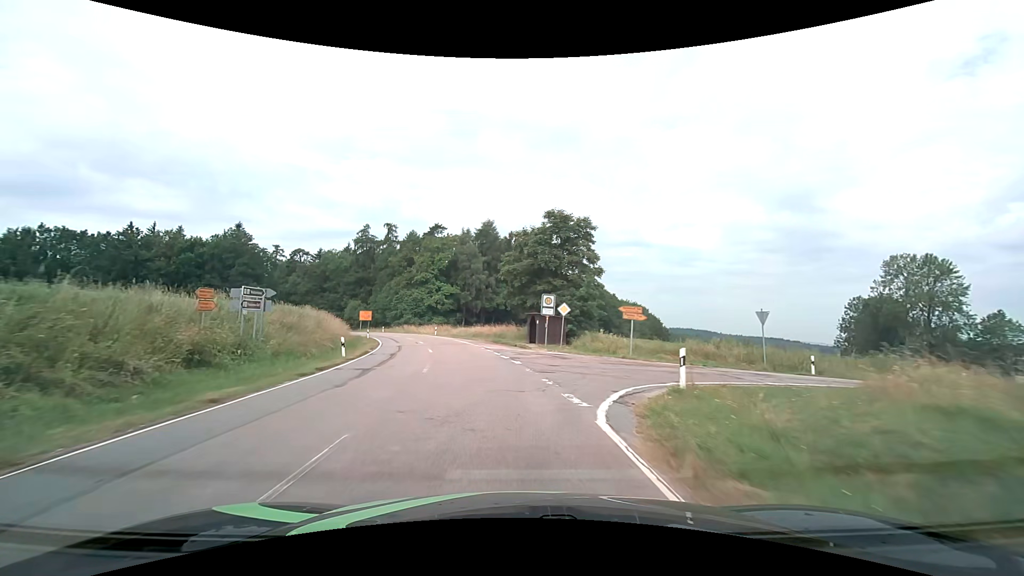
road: tertiary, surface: asphalt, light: Day
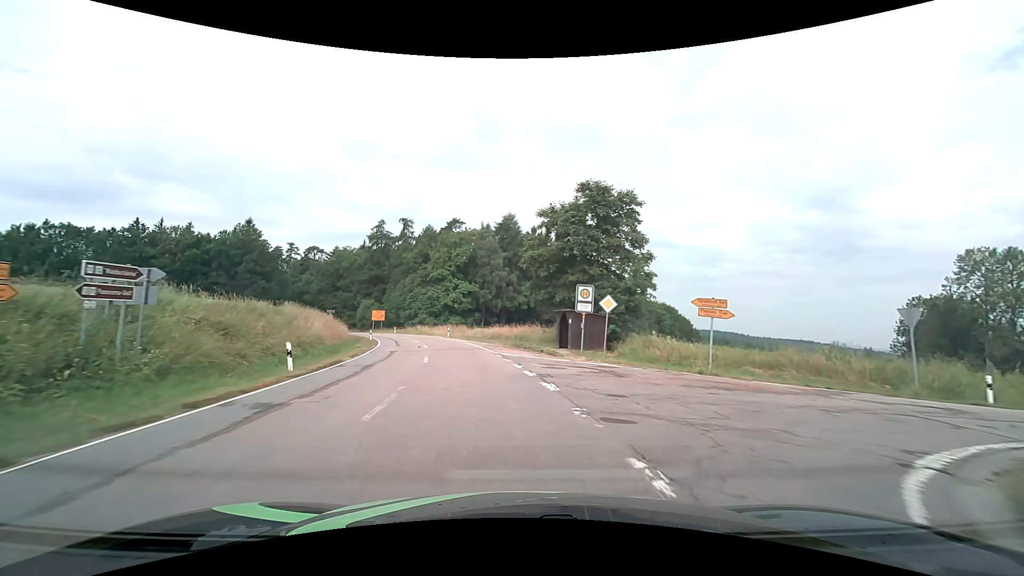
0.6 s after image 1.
(-0.2, +7.8) m; -2°
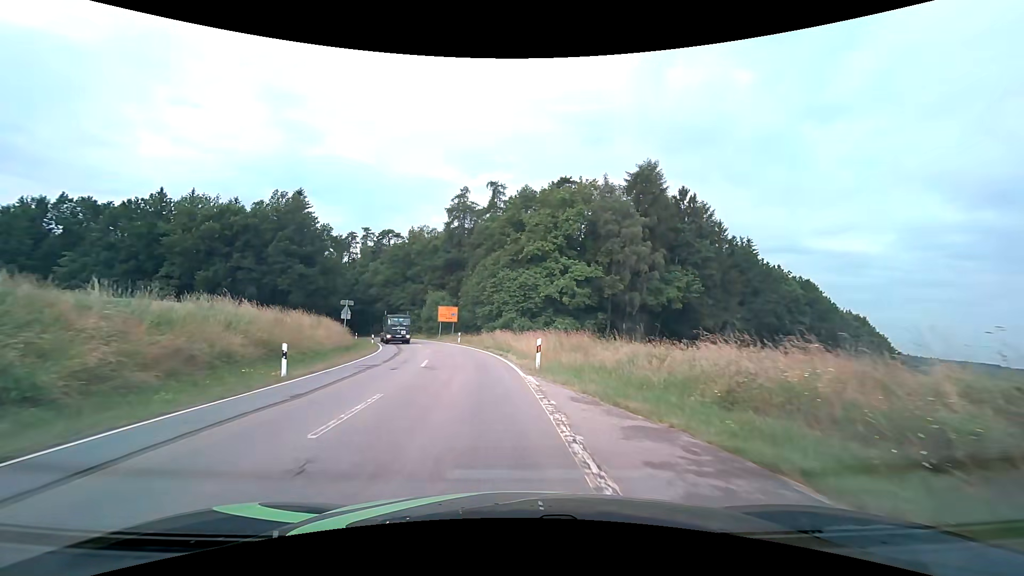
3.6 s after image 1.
(-4.1, +36.1) m; -13°
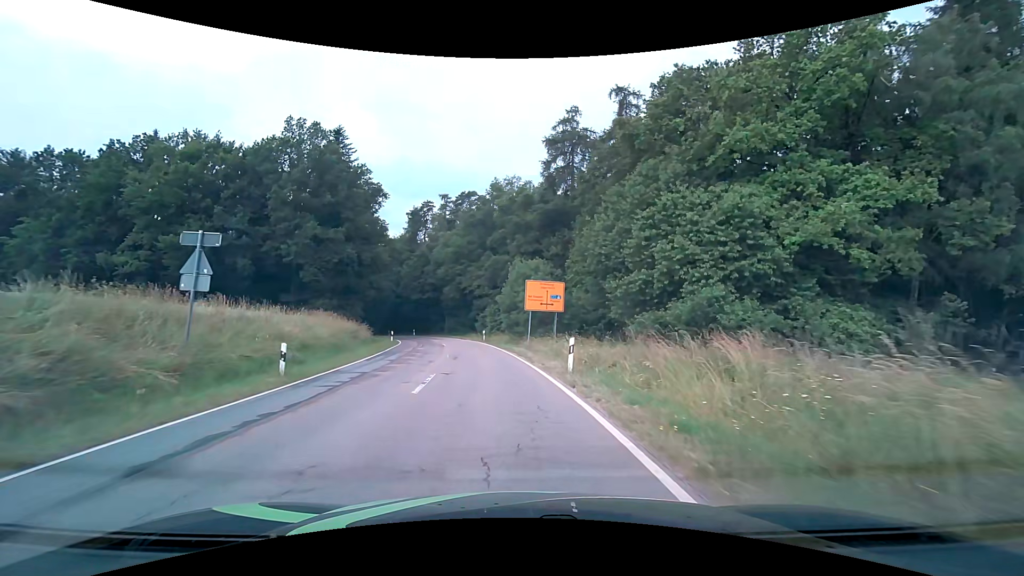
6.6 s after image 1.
(-3.5, +32.2) m; -12°
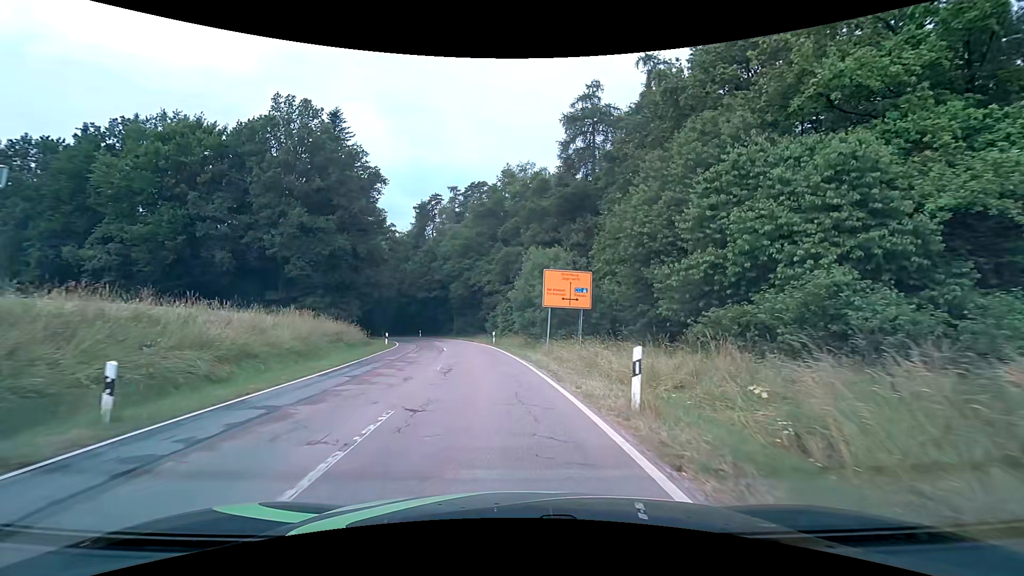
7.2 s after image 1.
(-0.1, +6.2) m; -1°
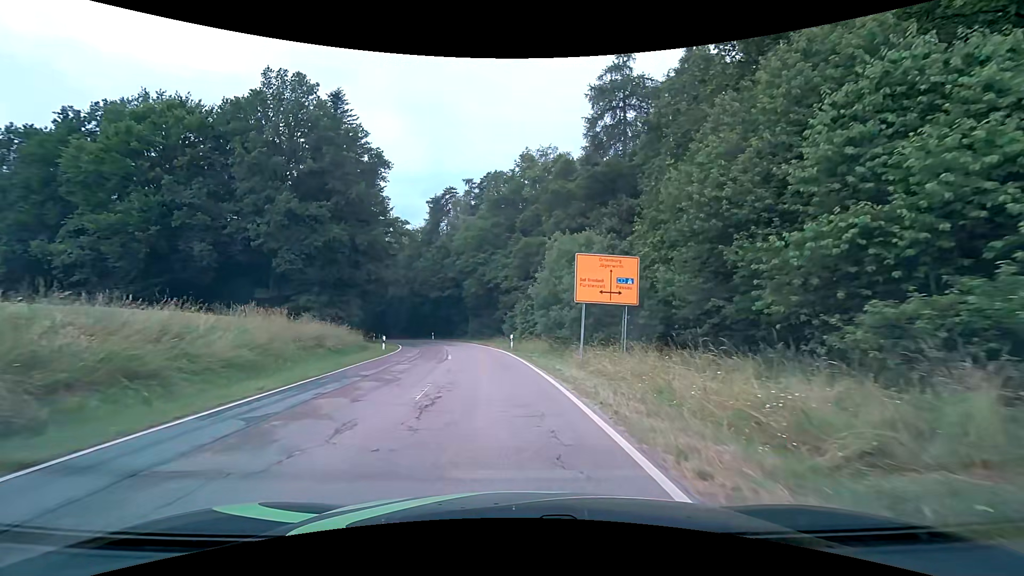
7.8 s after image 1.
(-0.1, +6.0) m; -2°
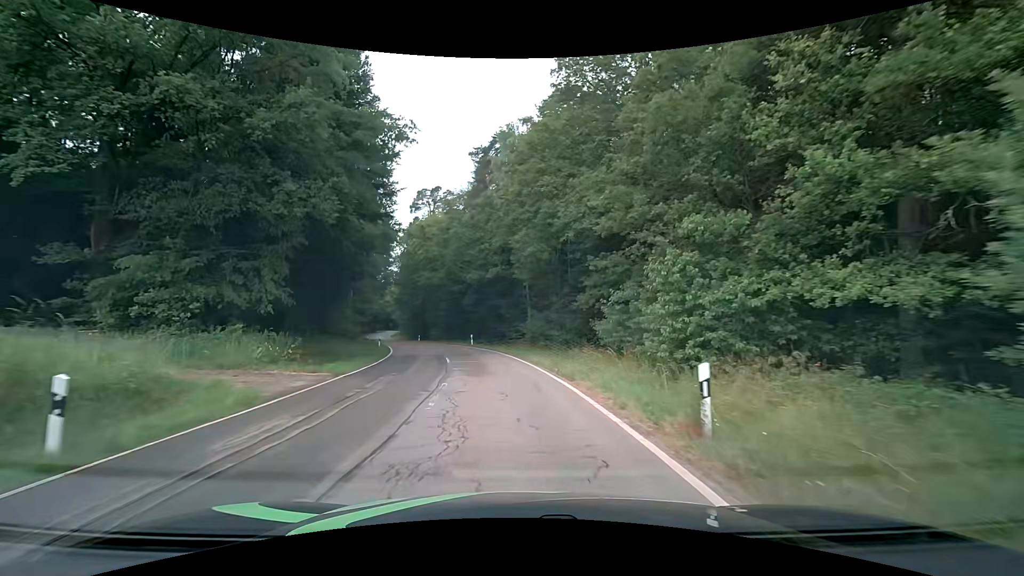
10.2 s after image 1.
(-1.8, +25.1) m; -7°
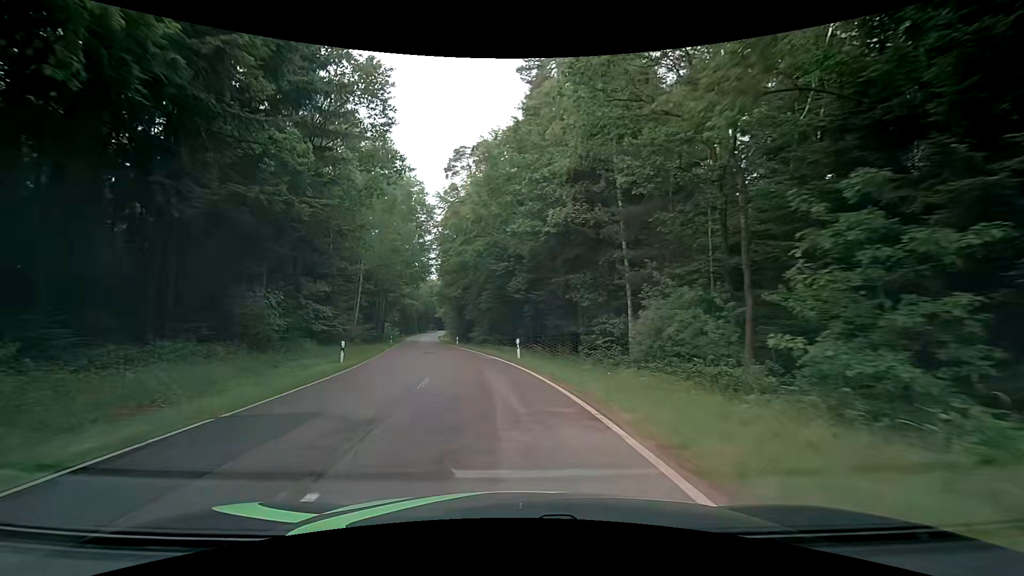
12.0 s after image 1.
(-1.0, +20.8) m; -7°
(0, +10) (-1, +20) (-3, +30) (-5, +40) (-7, +49) (-9, +59) (-10, +69) (-12, +79) (-14, +89) (-16, +99) m
